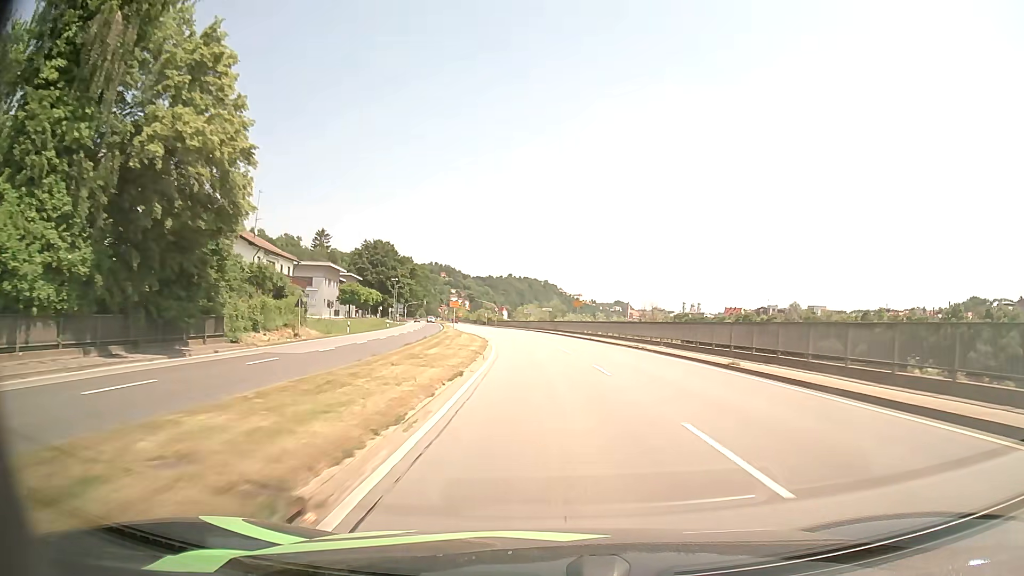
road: primary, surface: asphalt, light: Day
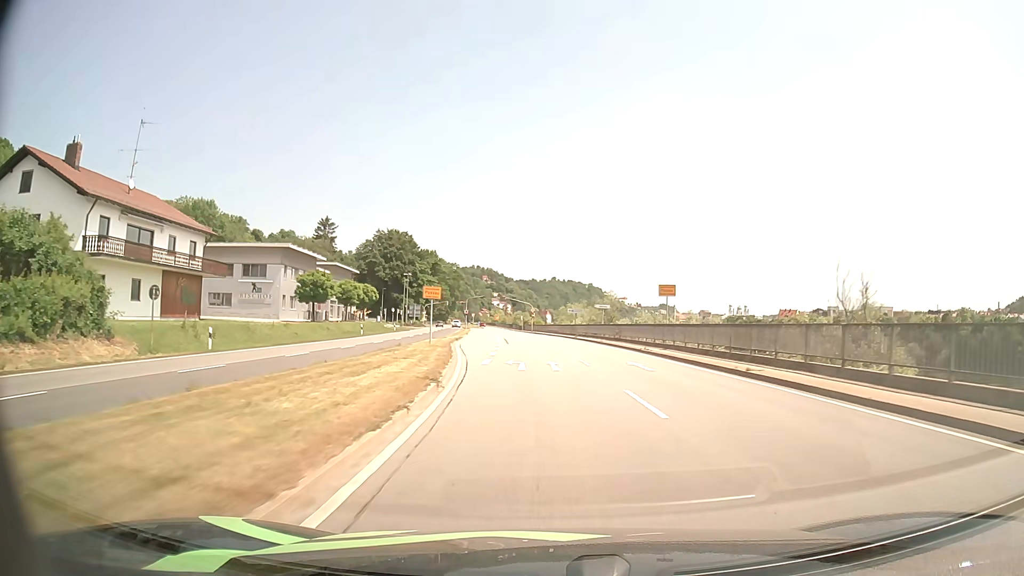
(-0.9, +31.0) m; -4°
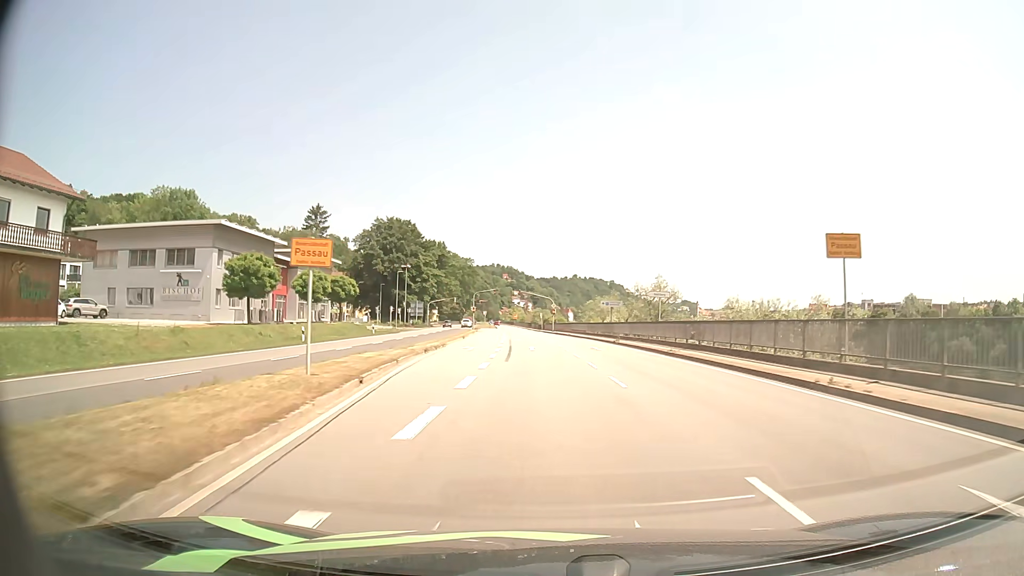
(-0.3, +19.7) m; -2°
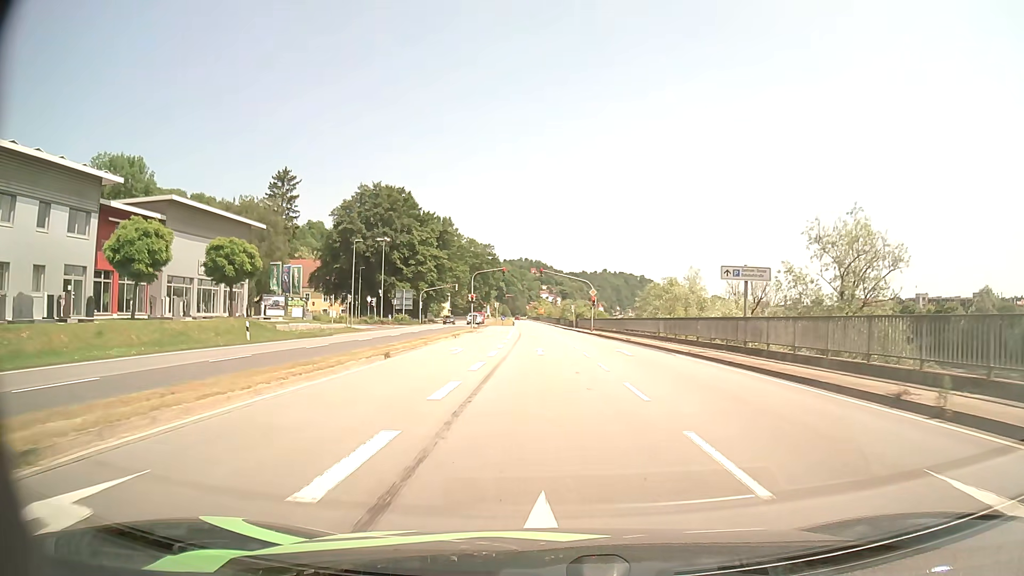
(-0.7, +32.1) m; -3°
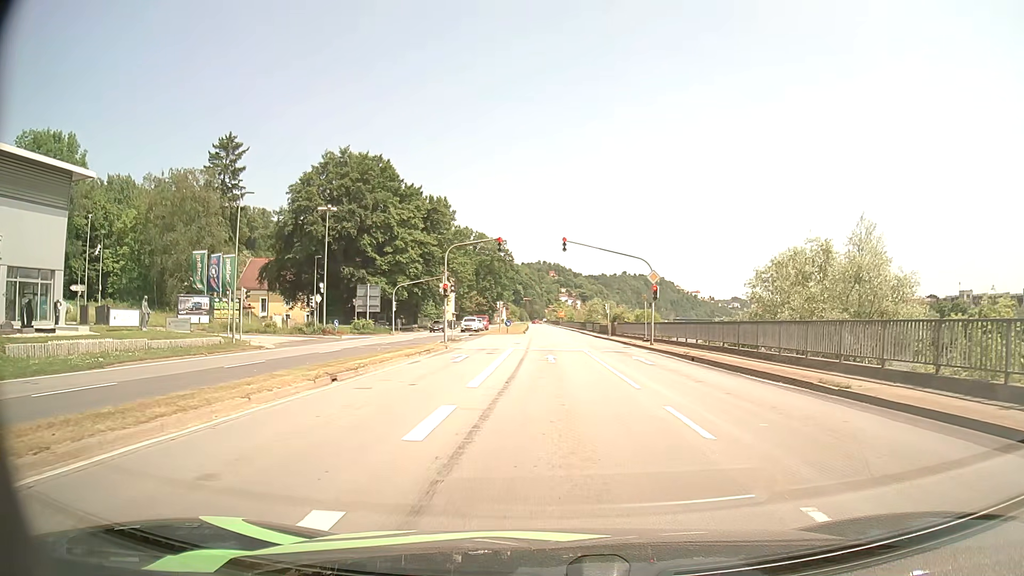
(-0.5, +26.6) m; -1°
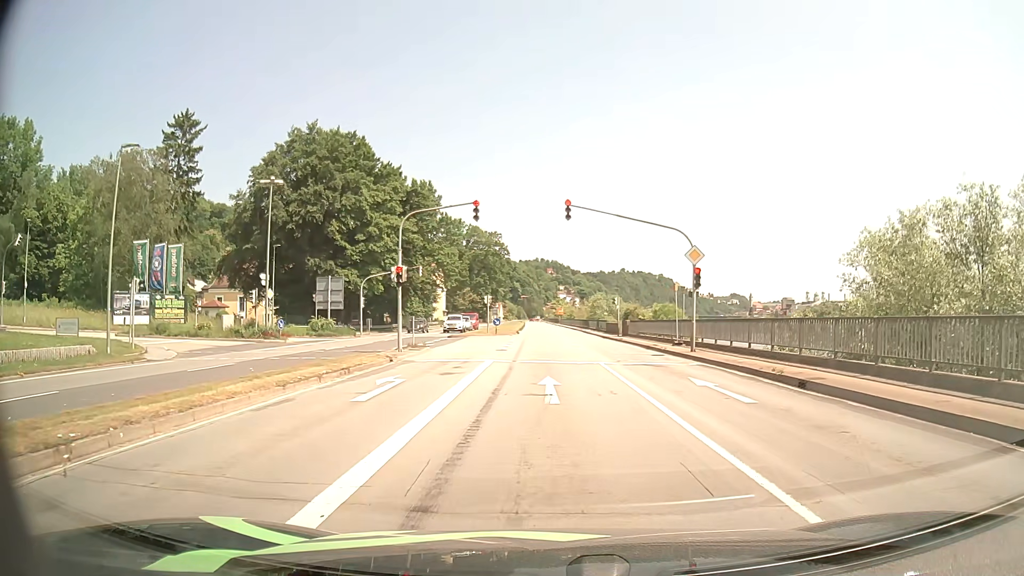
(0.0, +11.0) m; 0°
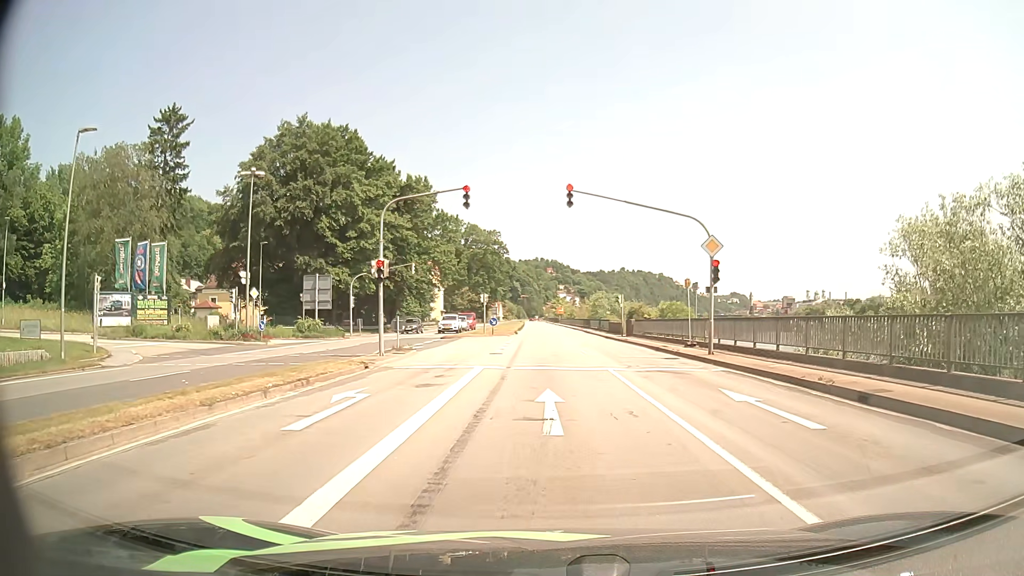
(0.0, +2.9) m; 0°
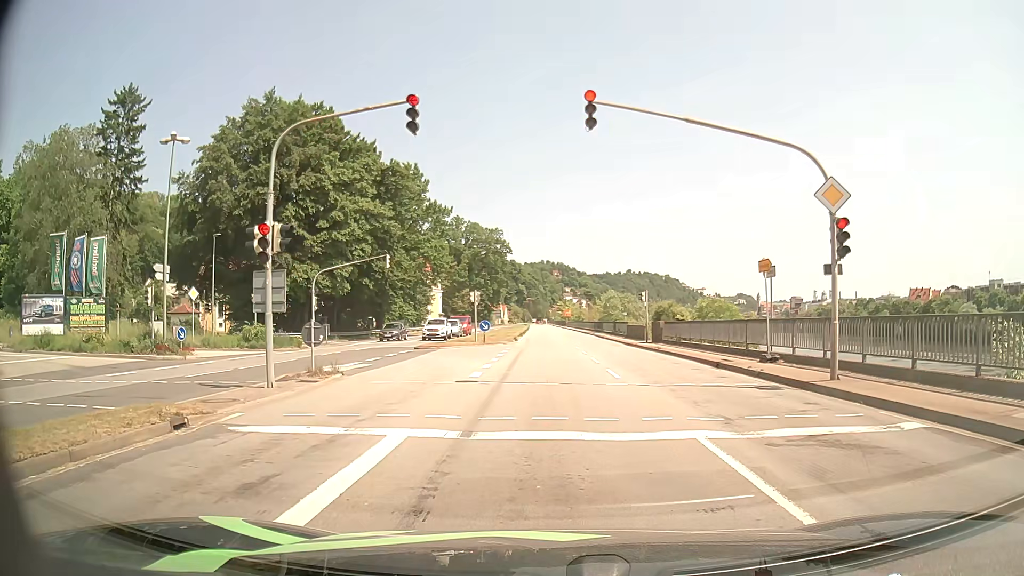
(-0.1, +9.9) m; 0°
(0, +10) (-1, +20) (-1, +30) (-1, +40) (-1, +50) (-1, +60) (-2, +70) (-2, +80) (-2, +90) (-3, +100) m
